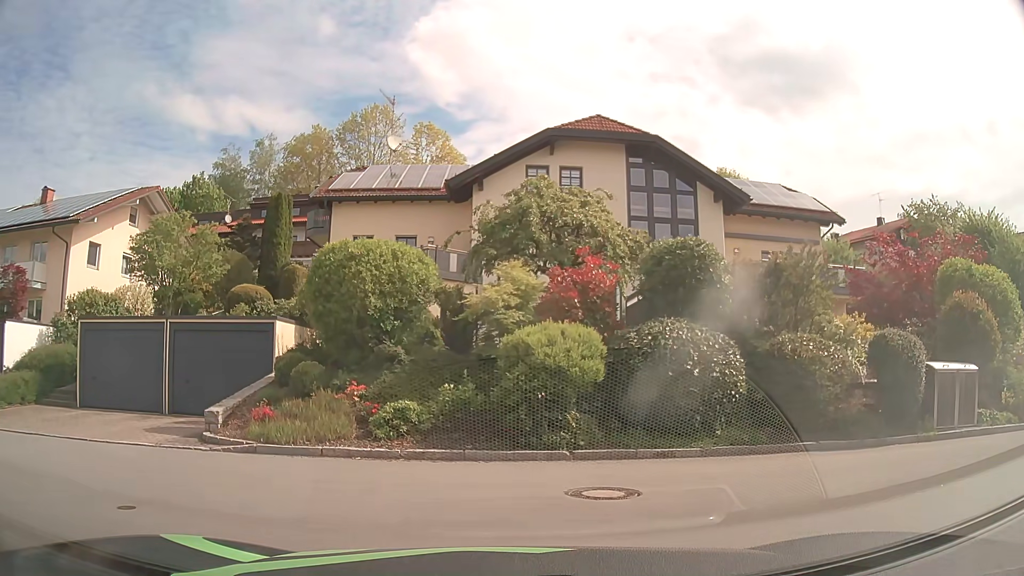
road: residential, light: Day
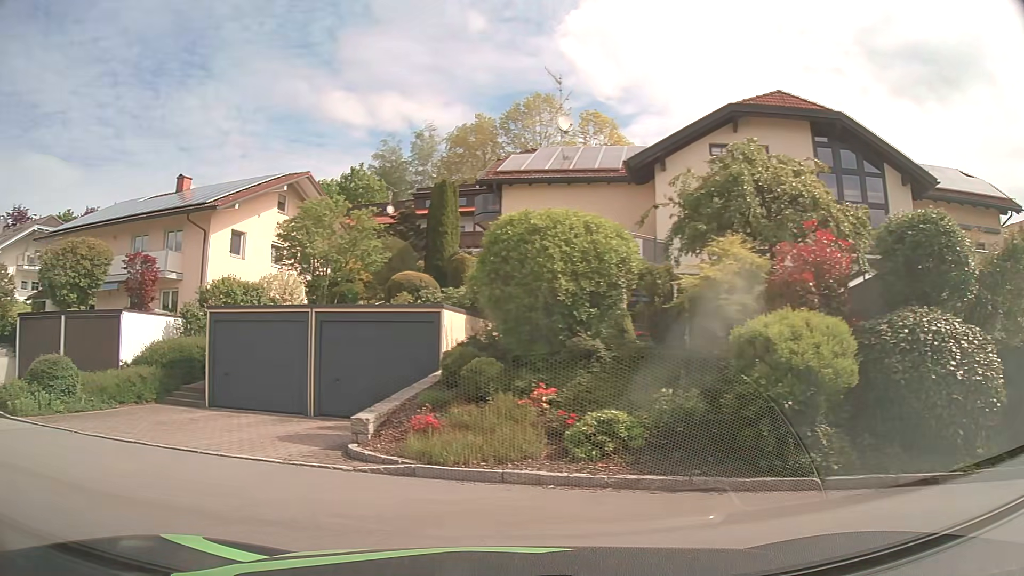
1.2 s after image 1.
(-0.3, +2.4) m; -14°
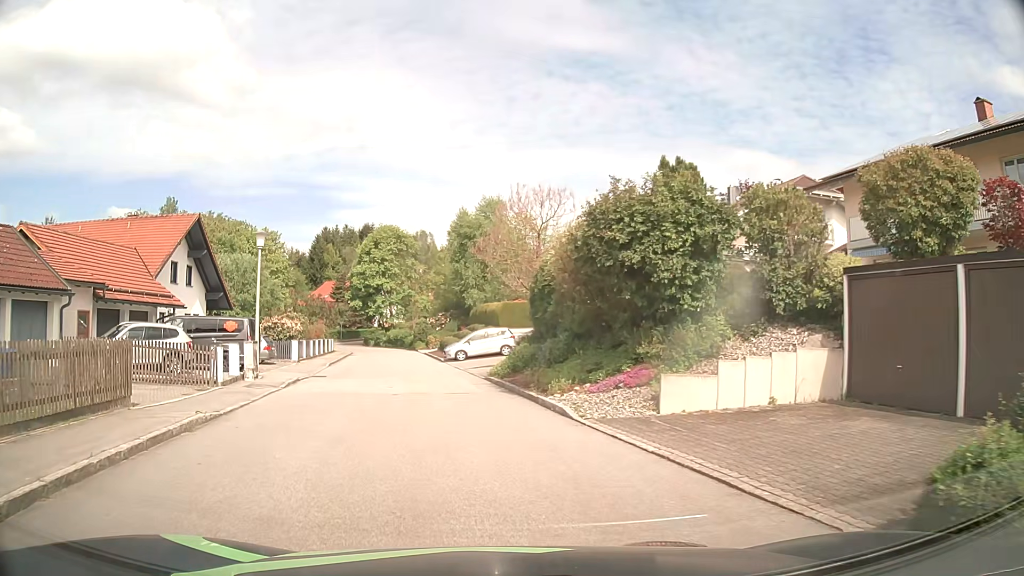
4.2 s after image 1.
(-7.6, +8.2) m; -66°
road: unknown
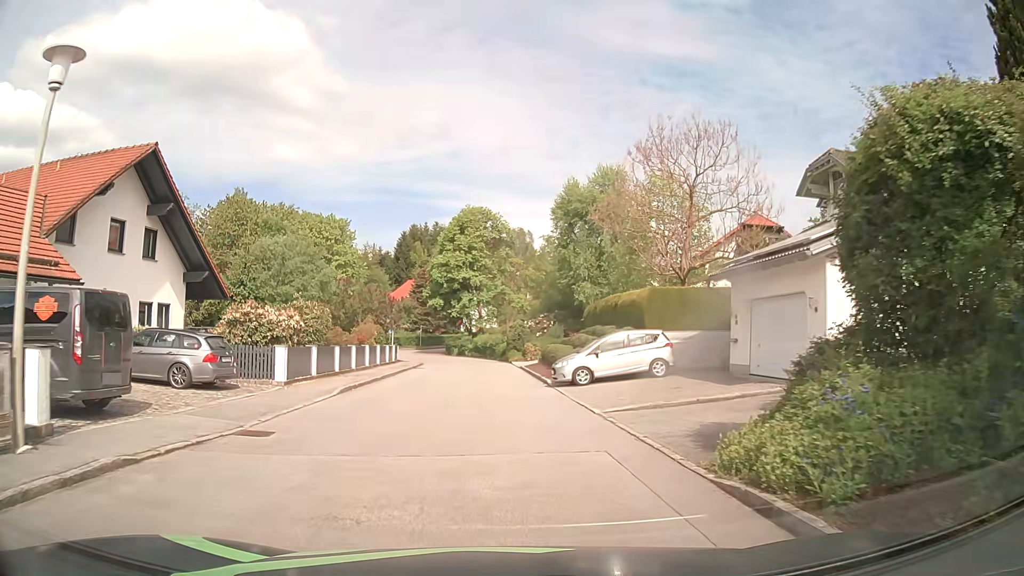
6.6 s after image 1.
(-1.6, +15.8) m; -9°
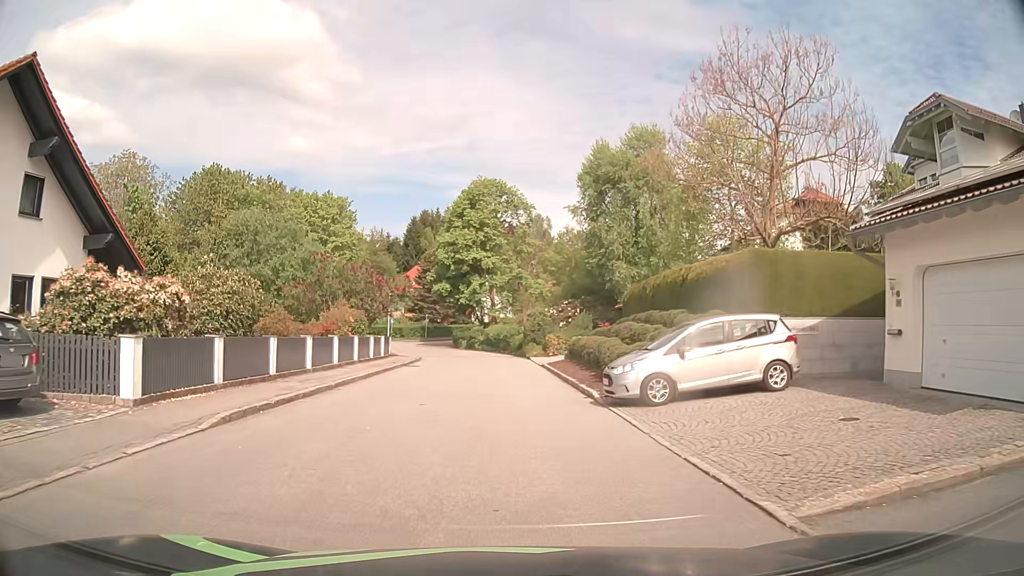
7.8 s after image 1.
(0.0, +8.8) m; 0°
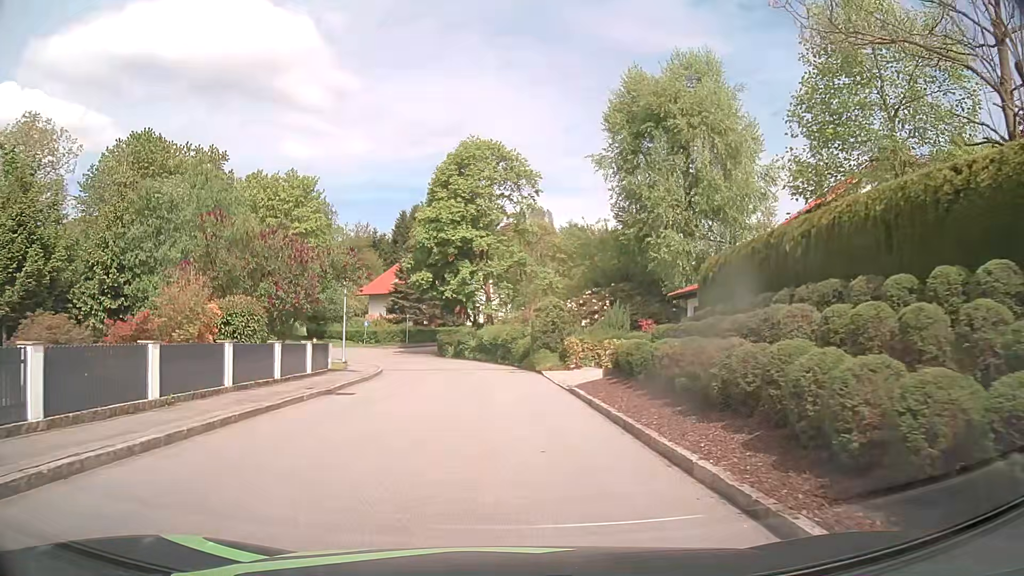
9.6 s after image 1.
(-0.3, +13.1) m; -1°
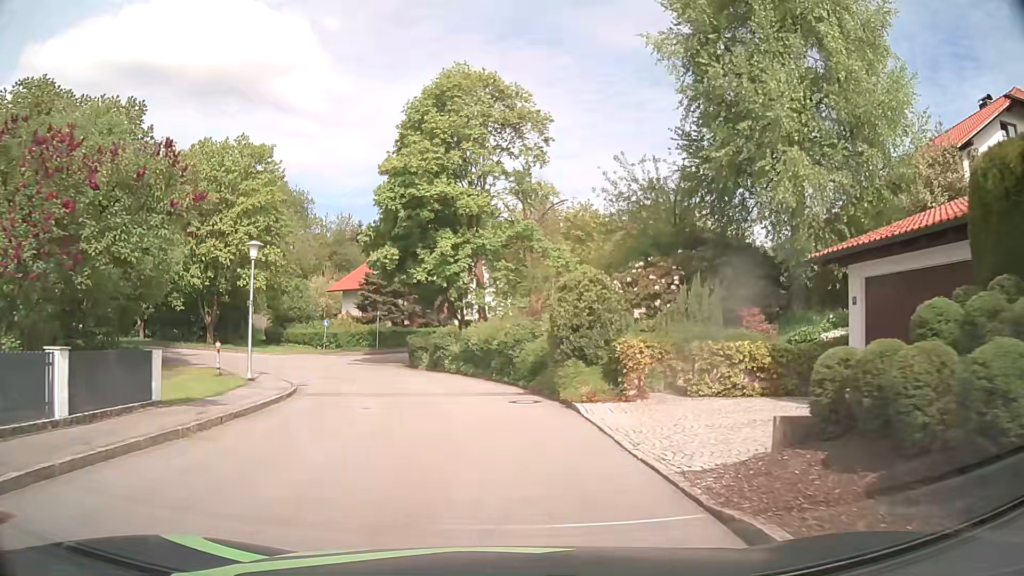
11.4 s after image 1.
(0.0, +13.0) m; 0°
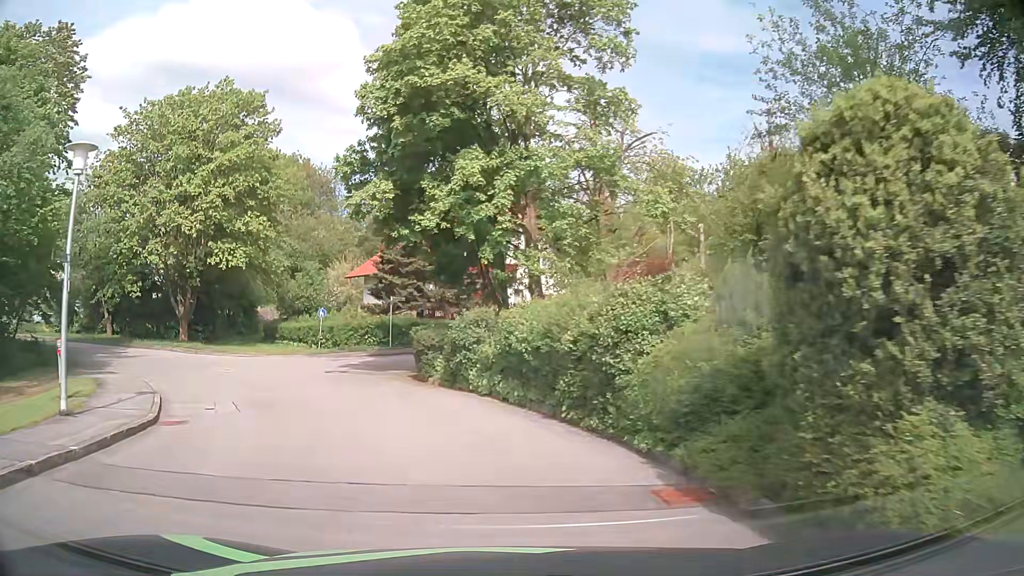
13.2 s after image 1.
(-0.4, +12.2) m; -4°
(-1, +10) (-5, +19) (-11, +26) (-20, +31) (-30, +34) (-40, +34) (-48, +29) (-56, +23) (-63, +15) (-70, +8) m
